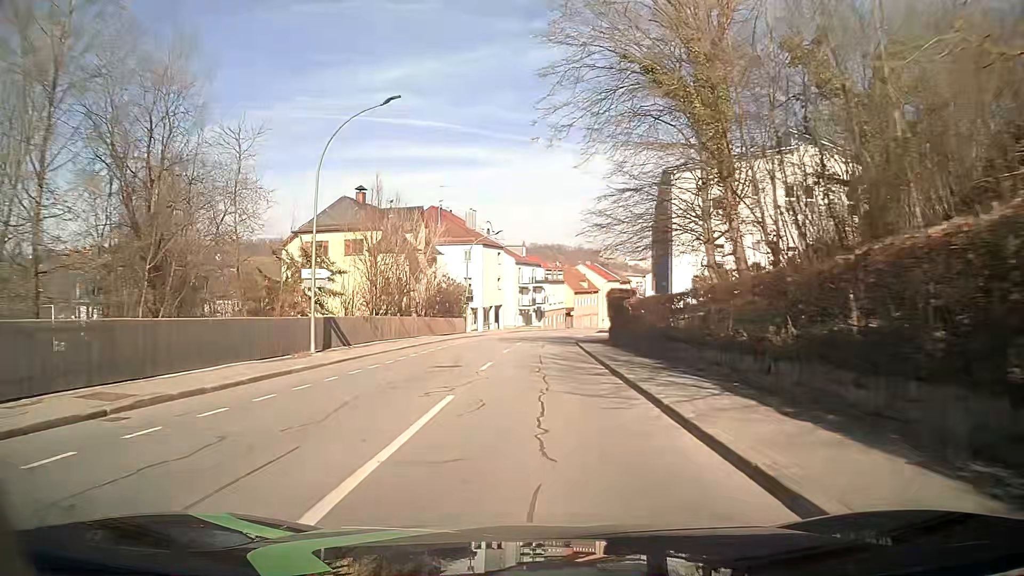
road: tertiary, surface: asphalt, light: Day
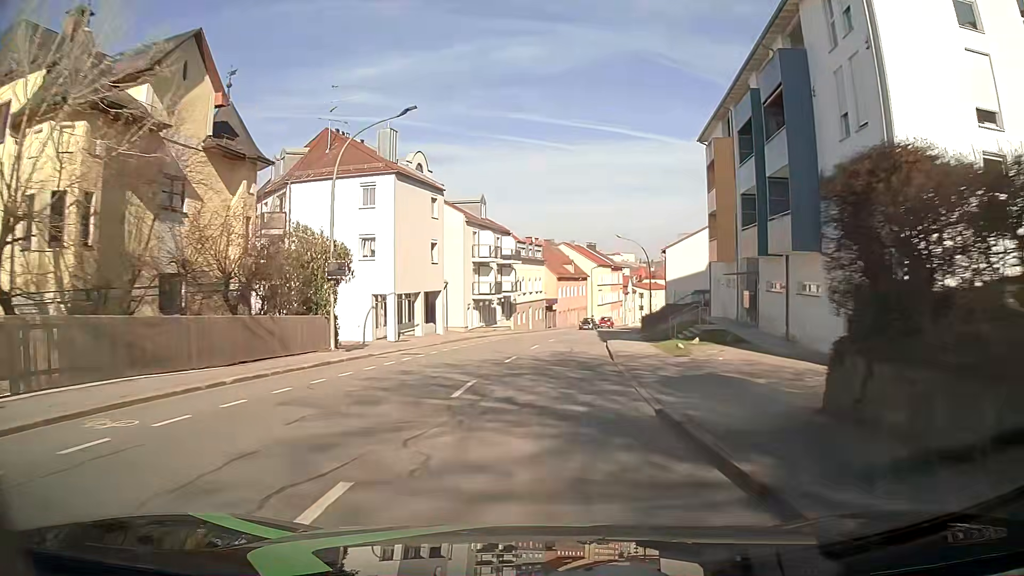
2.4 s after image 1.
(+0.4, +33.1) m; +3°
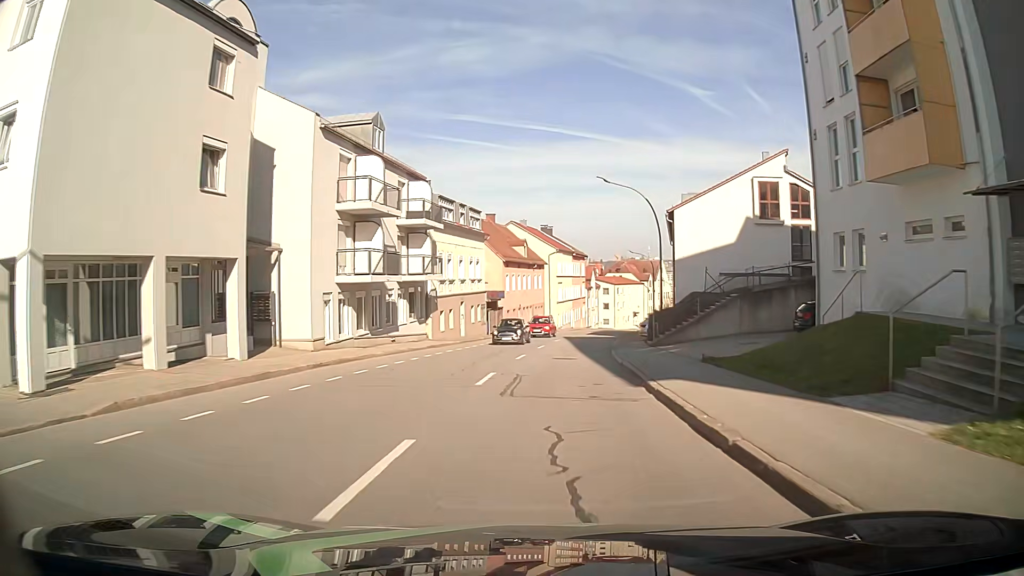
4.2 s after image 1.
(+0.7, +25.0) m; +4°
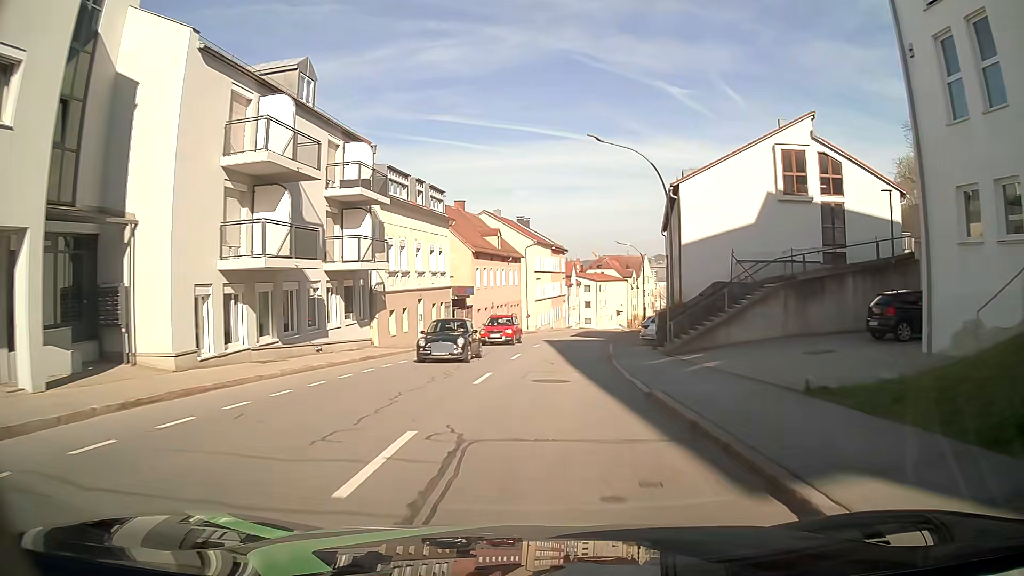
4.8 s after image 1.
(+0.2, +8.4) m; +2°
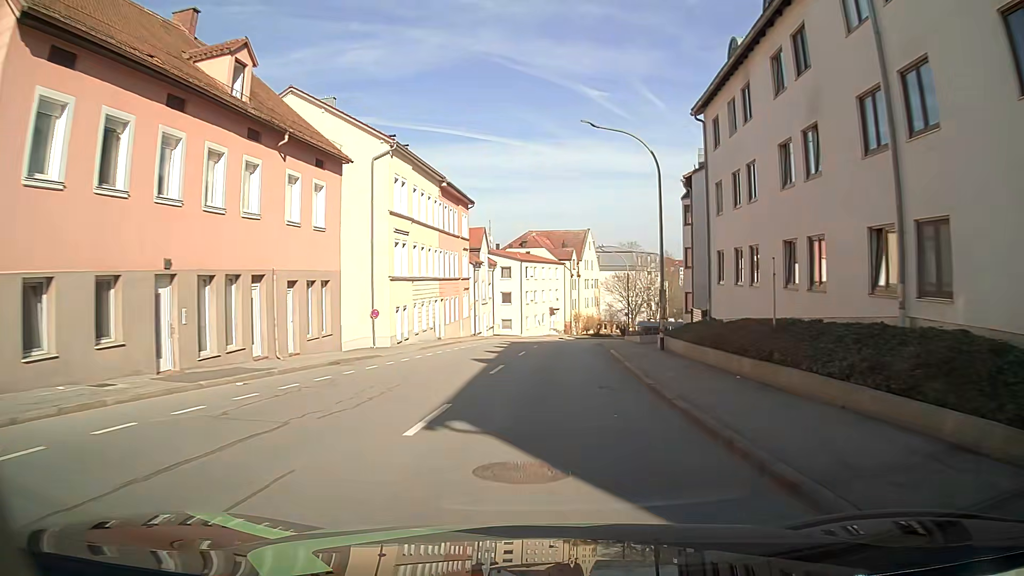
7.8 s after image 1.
(+2.7, +42.3) m; +7°
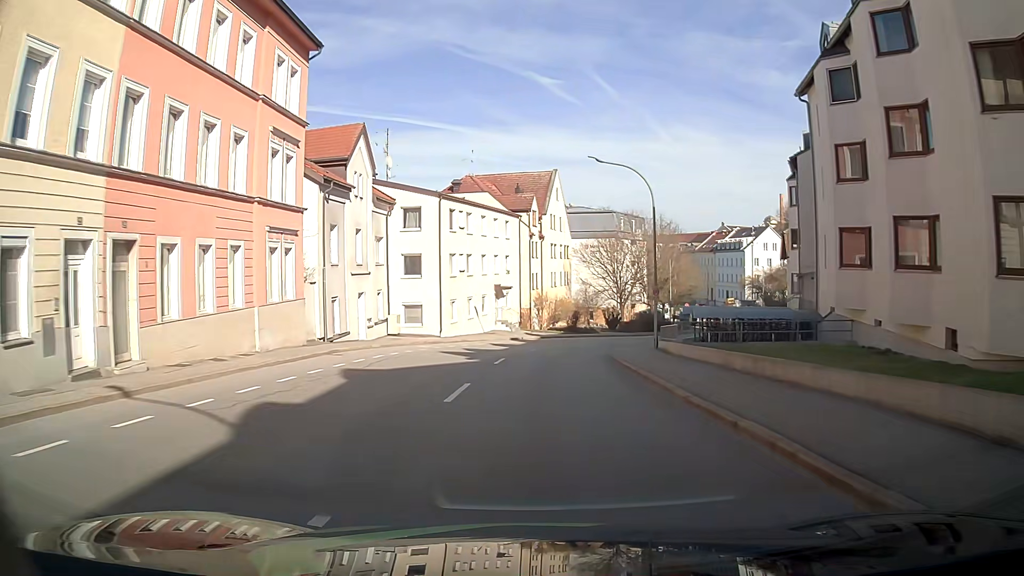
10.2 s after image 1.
(+1.1, +33.2) m; +3°
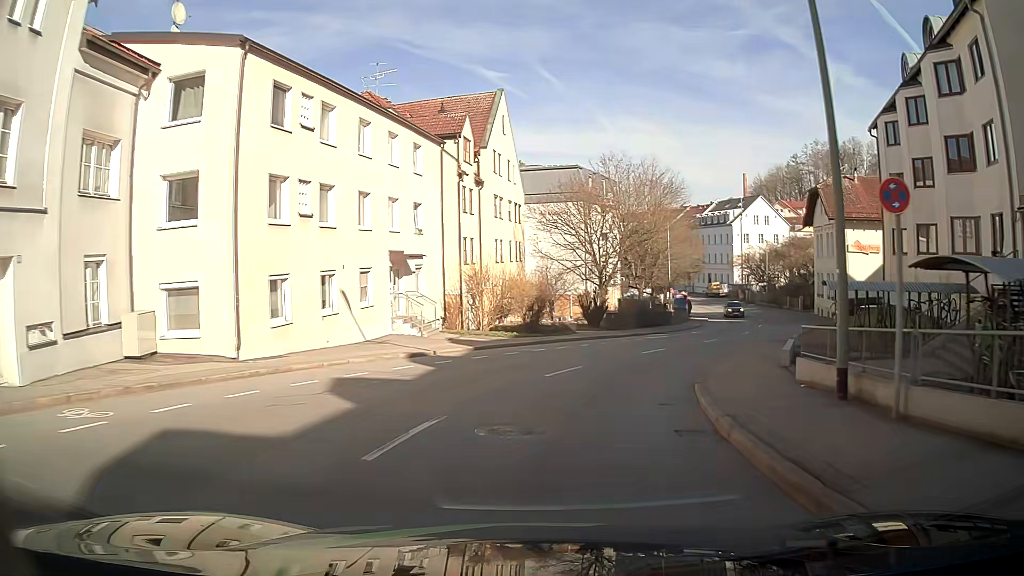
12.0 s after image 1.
(+0.8, +22.0) m; +4°
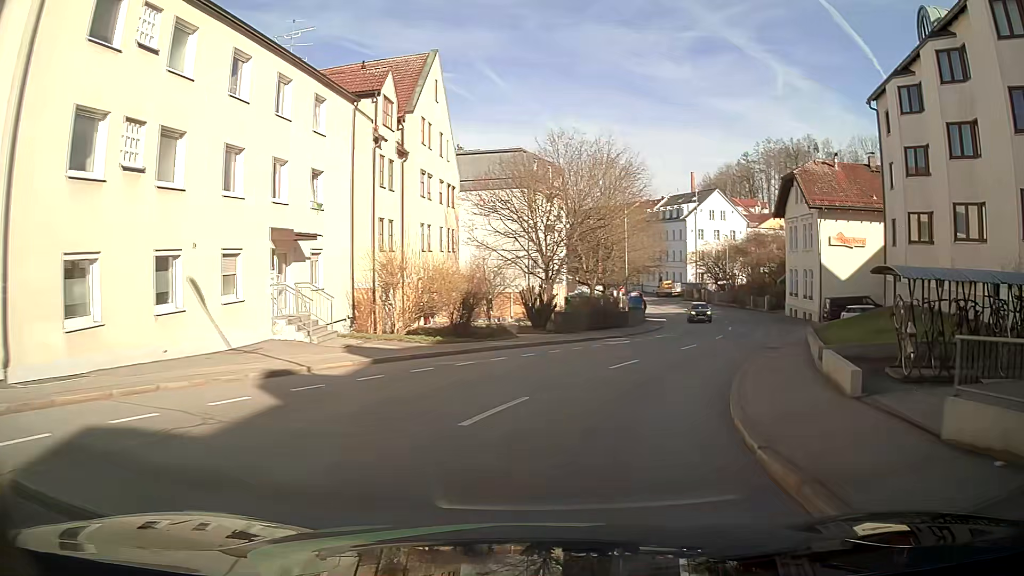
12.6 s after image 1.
(+0.3, +6.8) m; +5°
